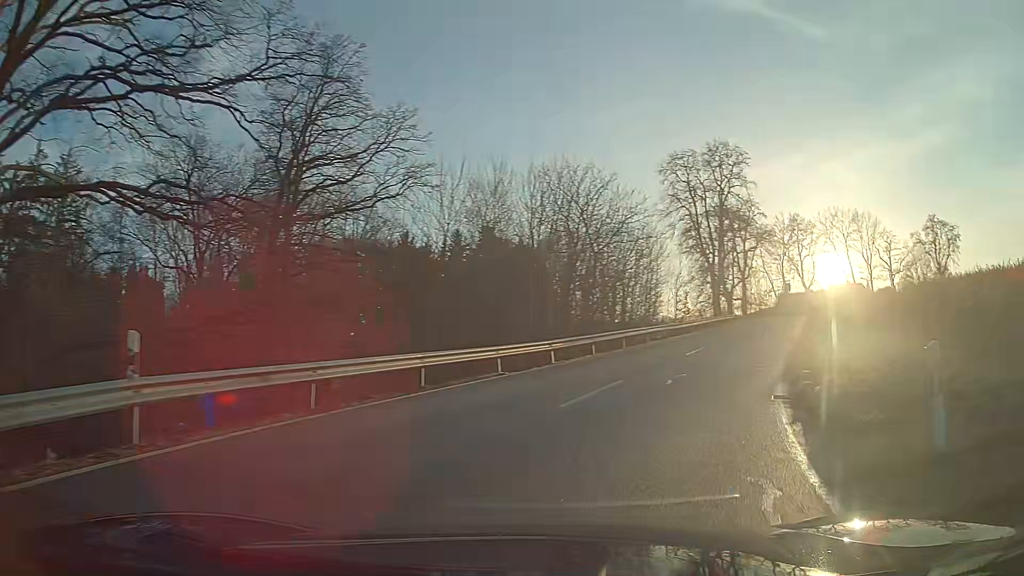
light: Day
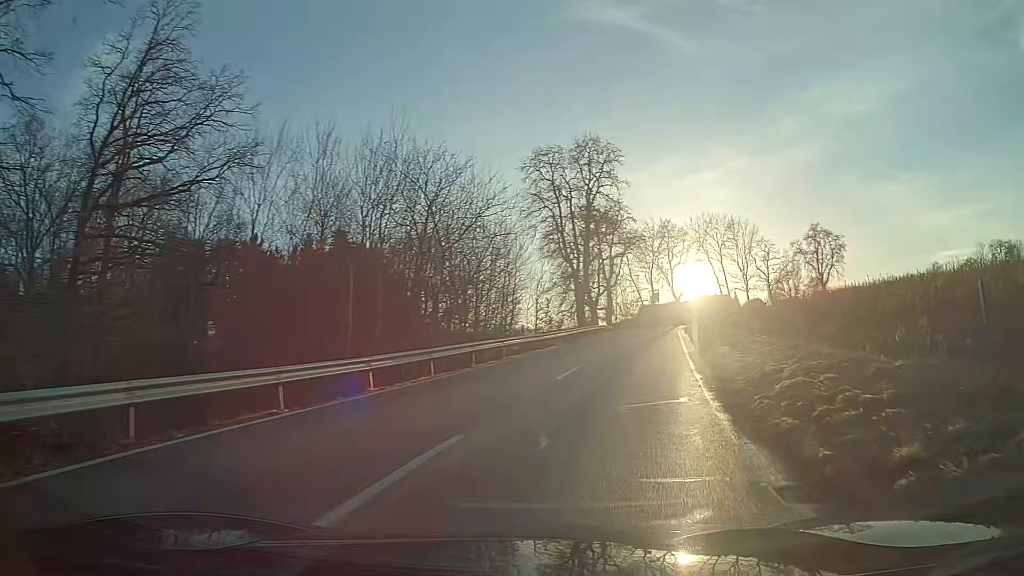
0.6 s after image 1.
(+0.6, +6.3) m; +11°
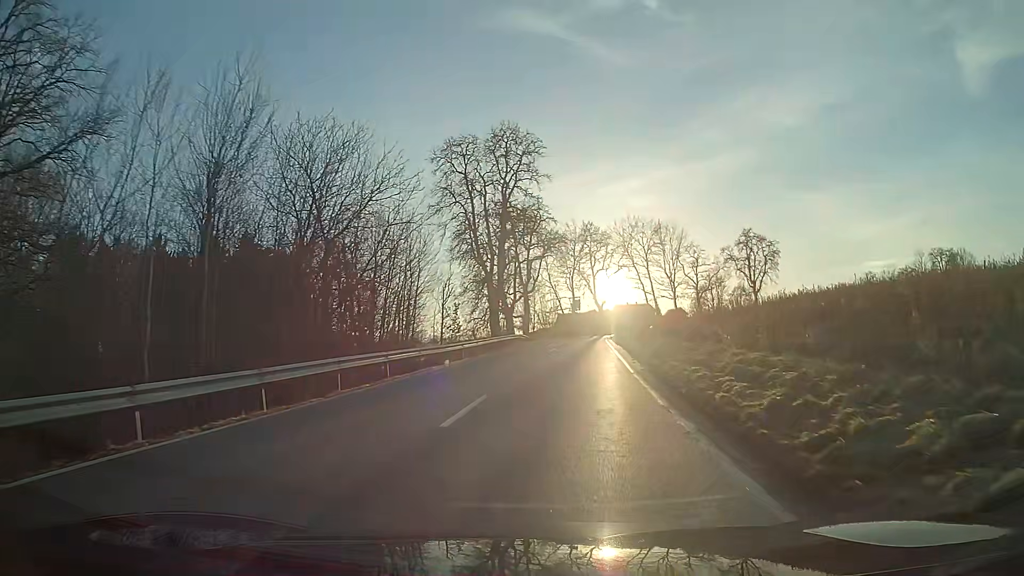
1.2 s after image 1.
(+0.2, +6.8) m; +4°
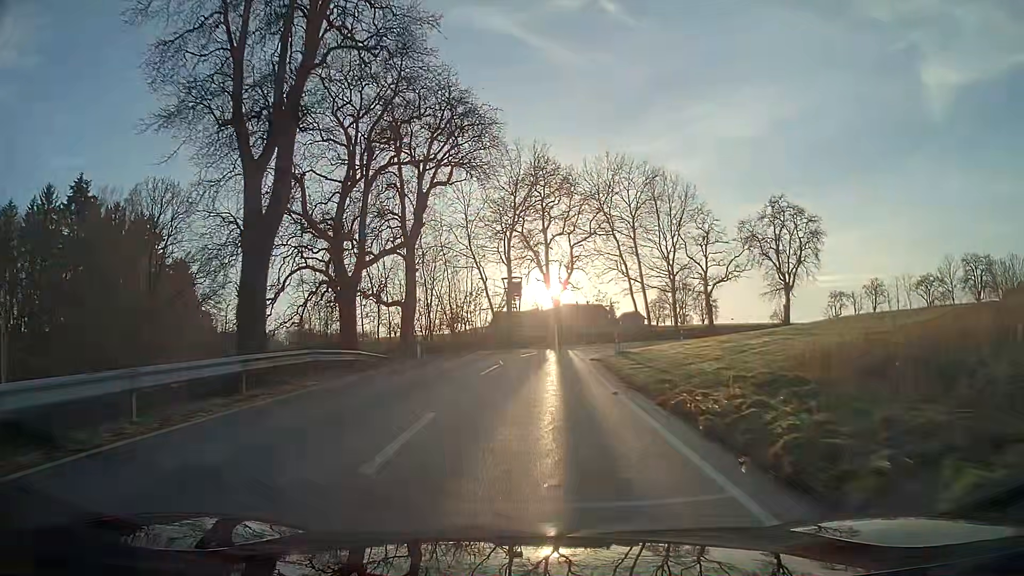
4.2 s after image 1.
(+2.6, +39.8) m; +5°
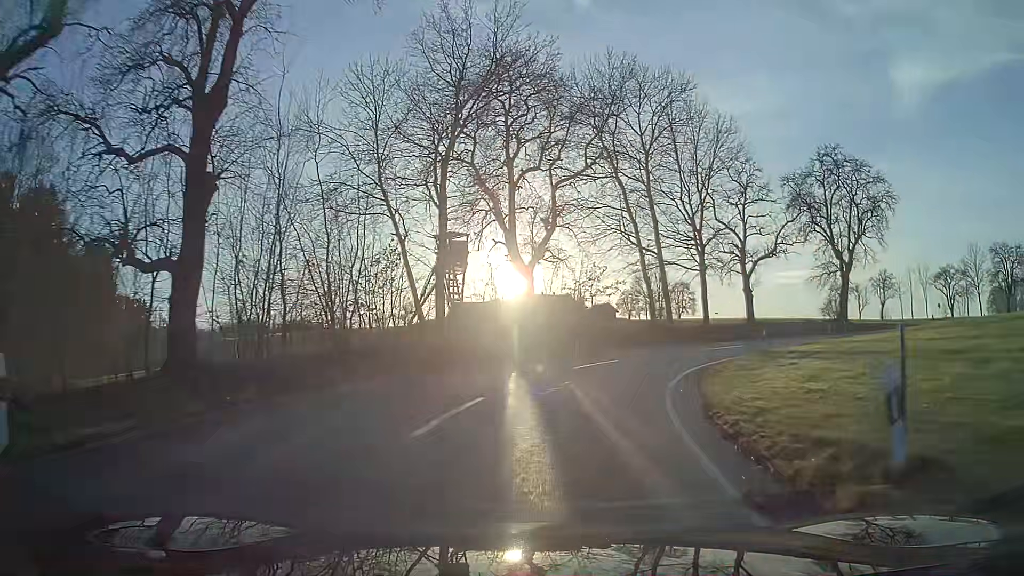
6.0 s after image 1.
(+0.6, +22.2) m; +6°
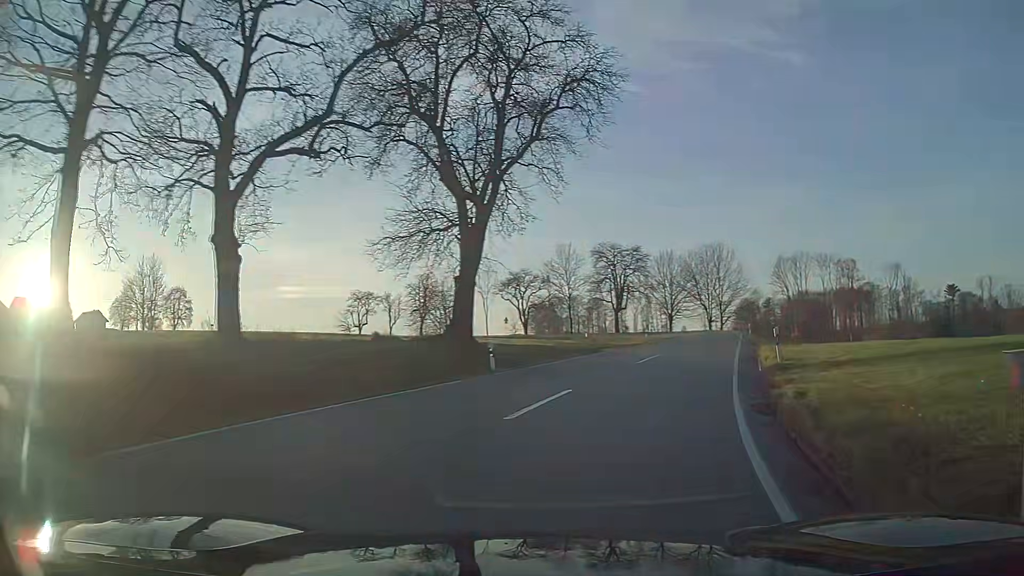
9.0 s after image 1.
(+10.6, +30.5) m; +44°
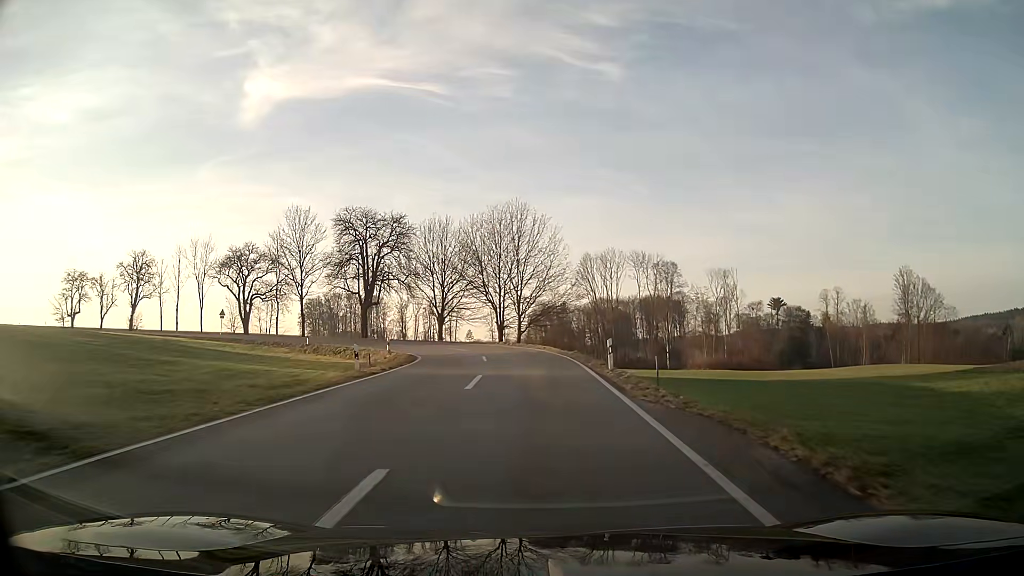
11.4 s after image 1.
(+6.1, +31.1) m; +14°
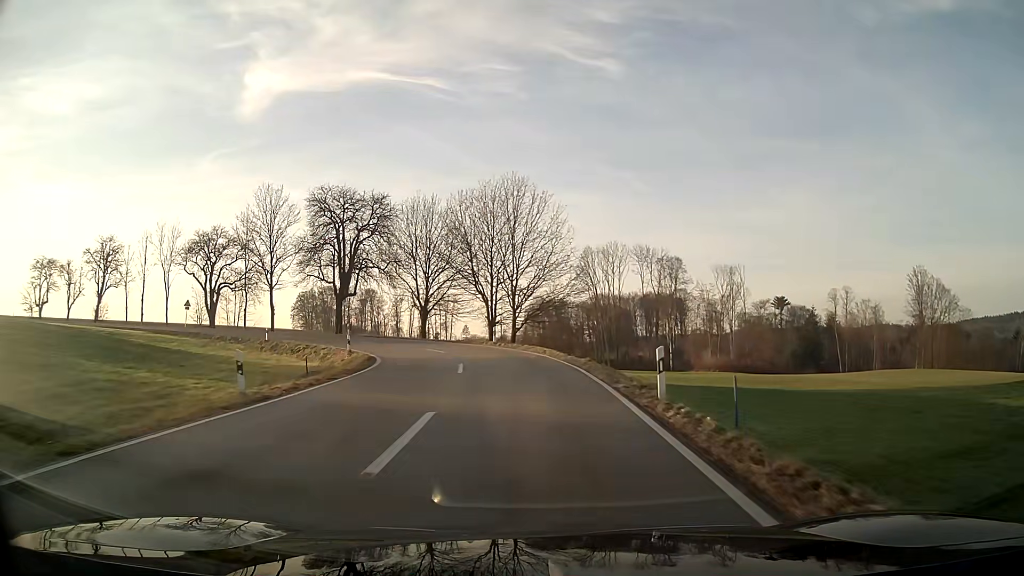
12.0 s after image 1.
(0.0, +8.3) m; 0°
(0, +10) (-1, +20) (-3, +30) (-8, +39) (-14, +46) (-22, +53) (-30, +58) (-39, +62) (-49, +65) (-59, +68) m
